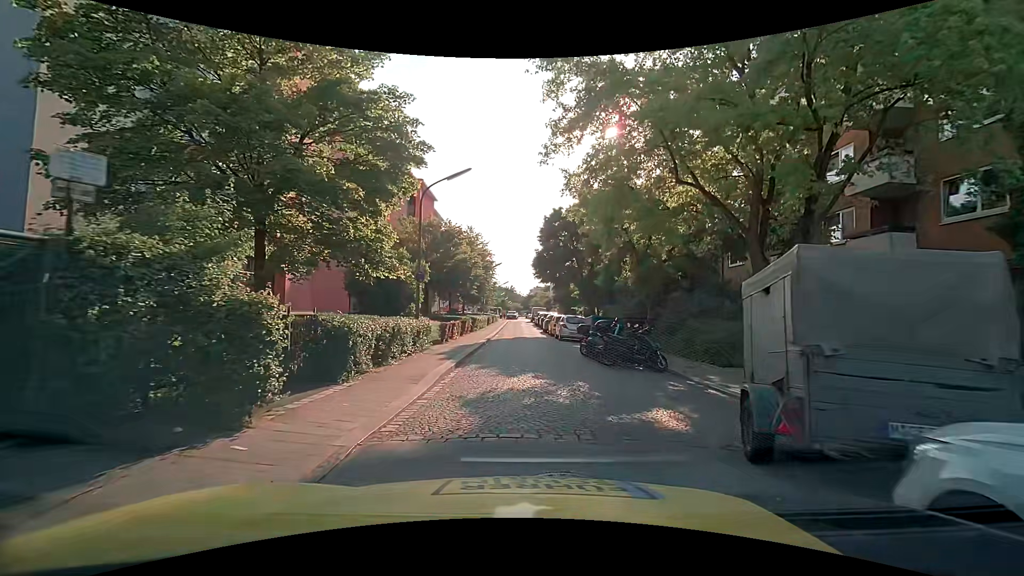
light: Day
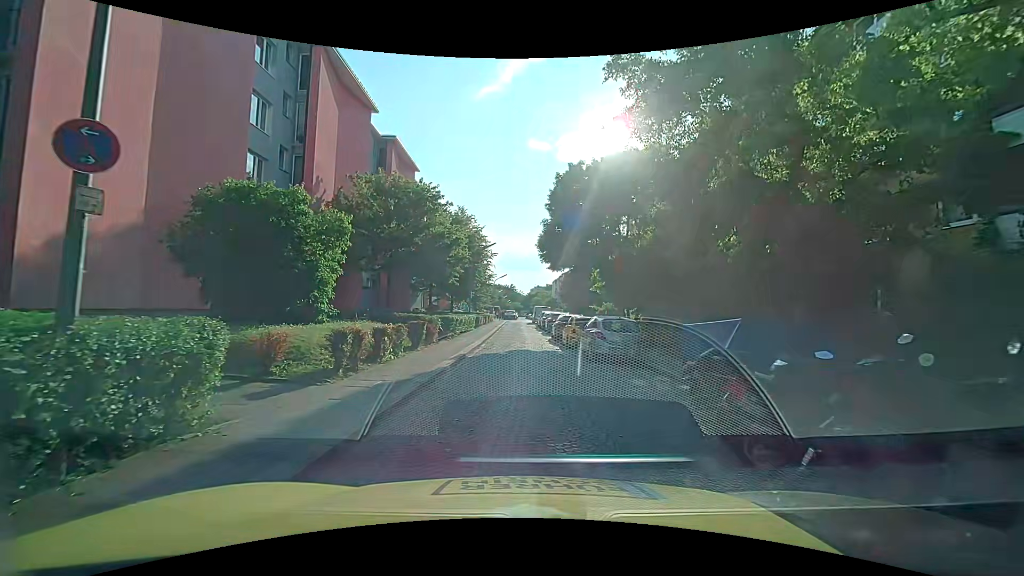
(0.0, +12.3) m; -1°
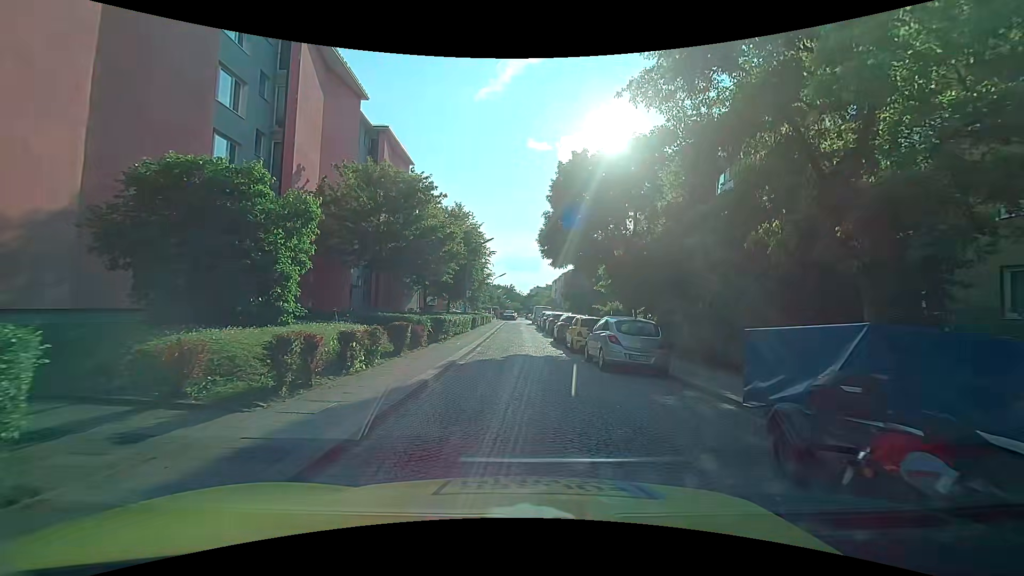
(0.0, +2.2) m; +2°
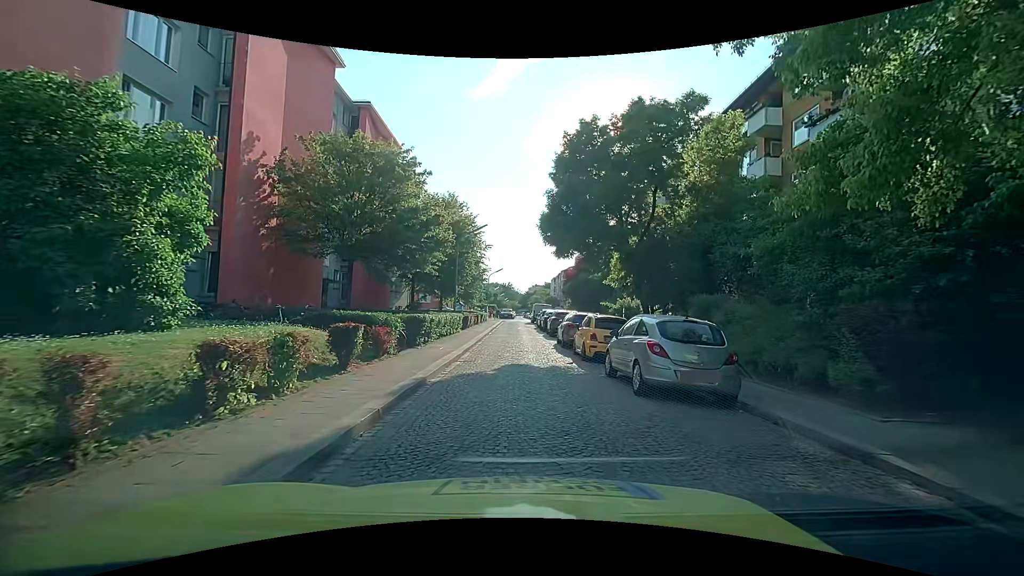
(0.0, +4.1) m; +2°
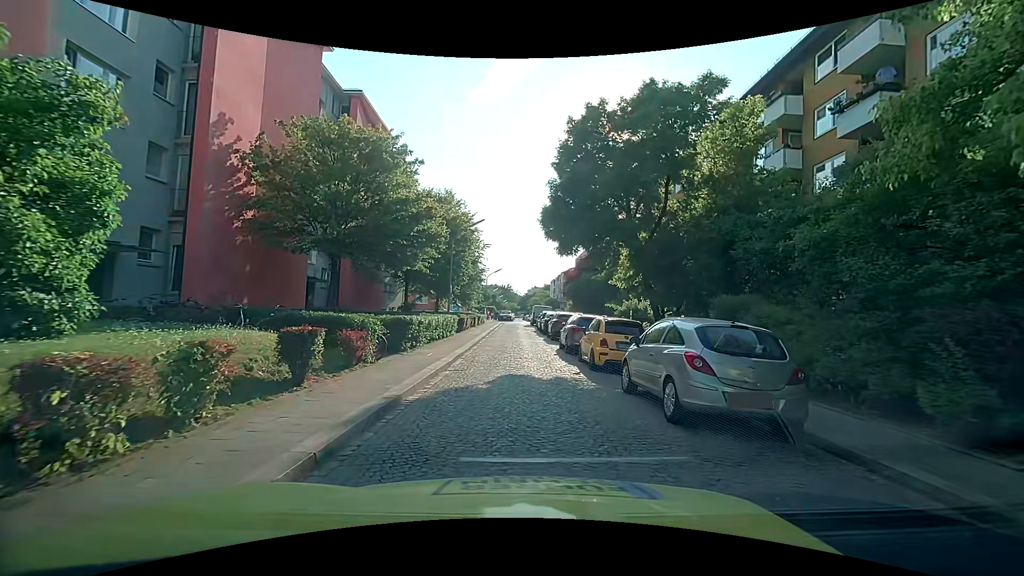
(-0.1, +2.0) m; -1°
